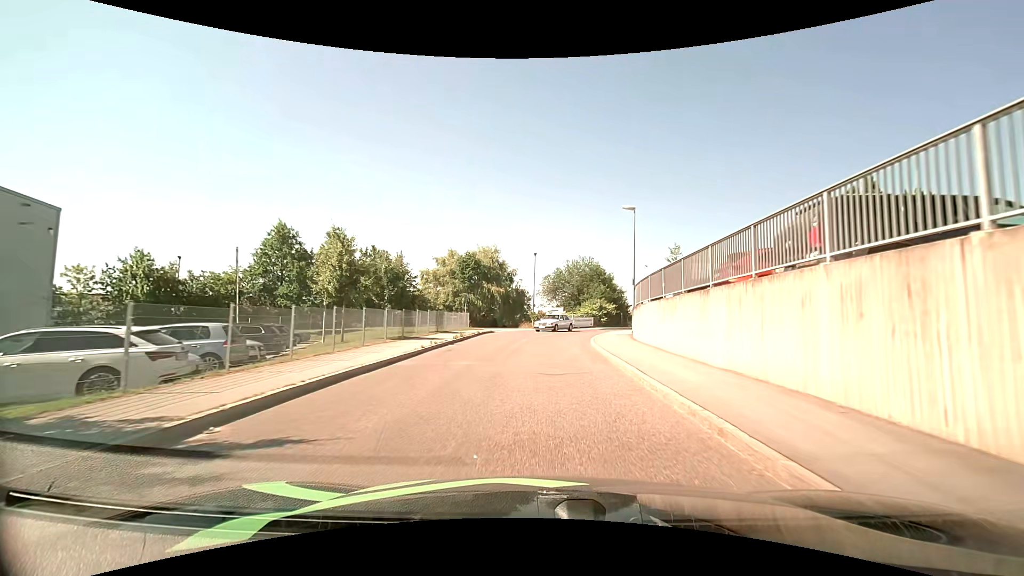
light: Day
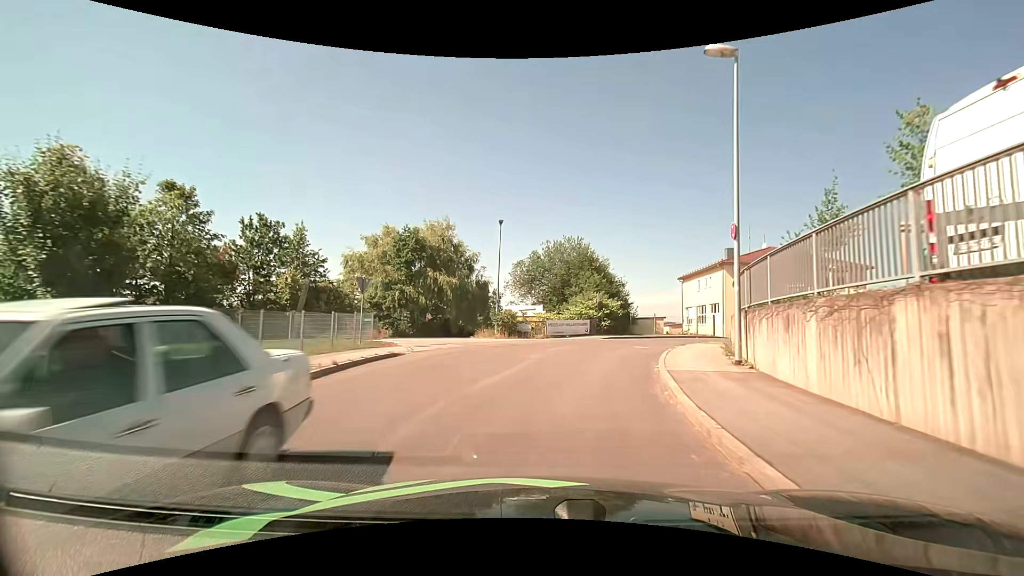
(+0.5, +19.5) m; +3°
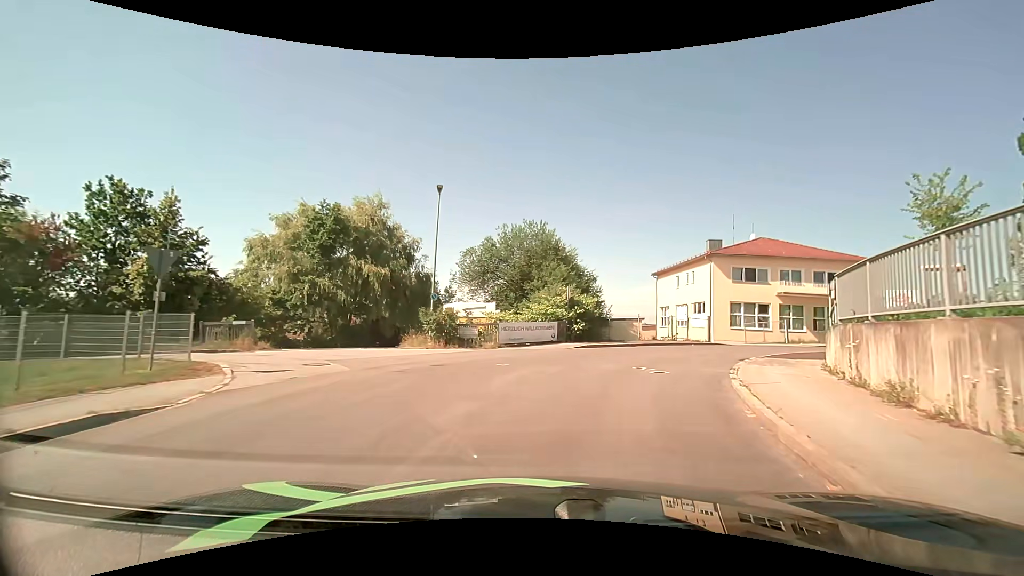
(+0.3, +9.3) m; +5°
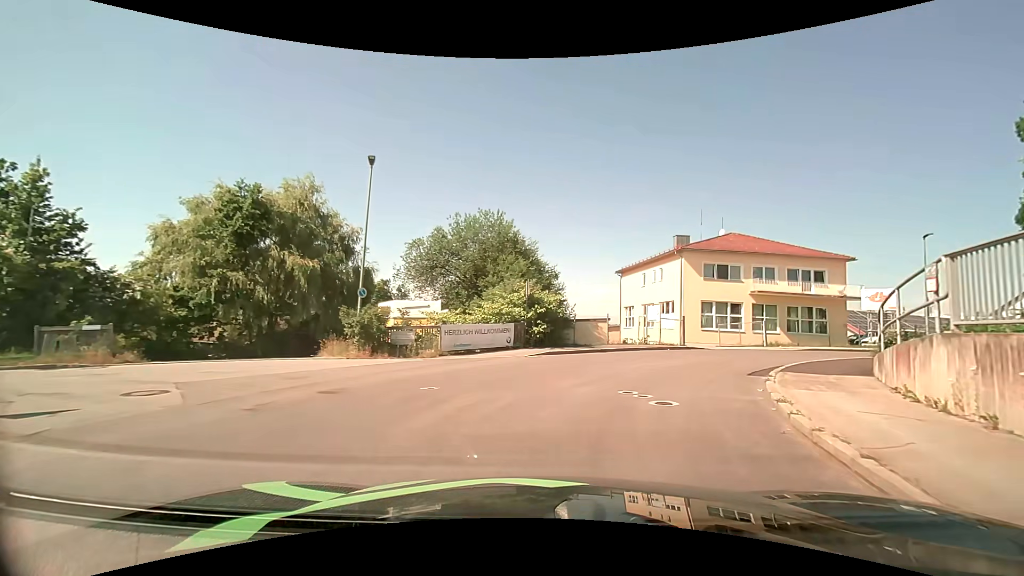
(+0.2, +4.5) m; +4°
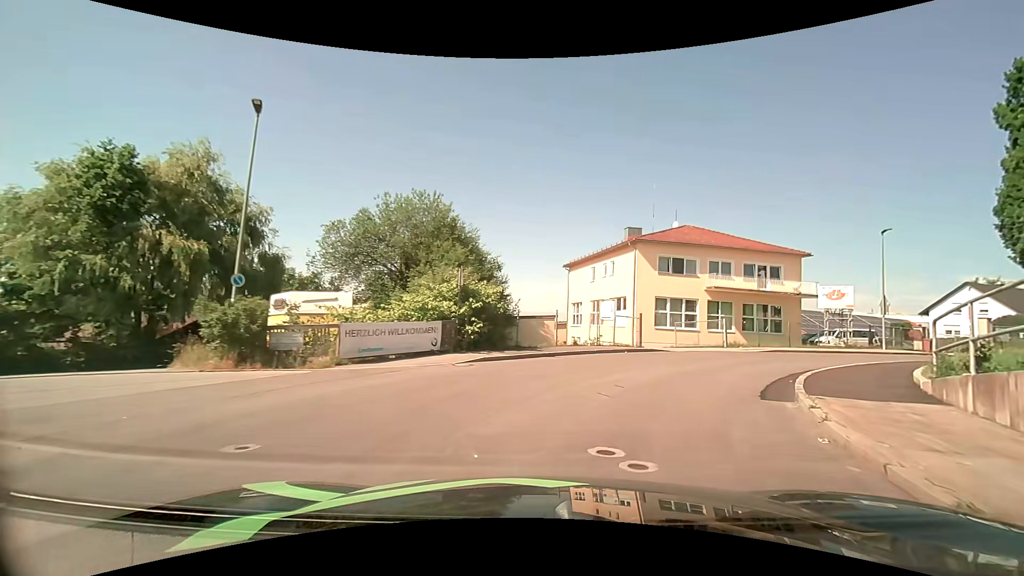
(+0.2, +4.4) m; +5°
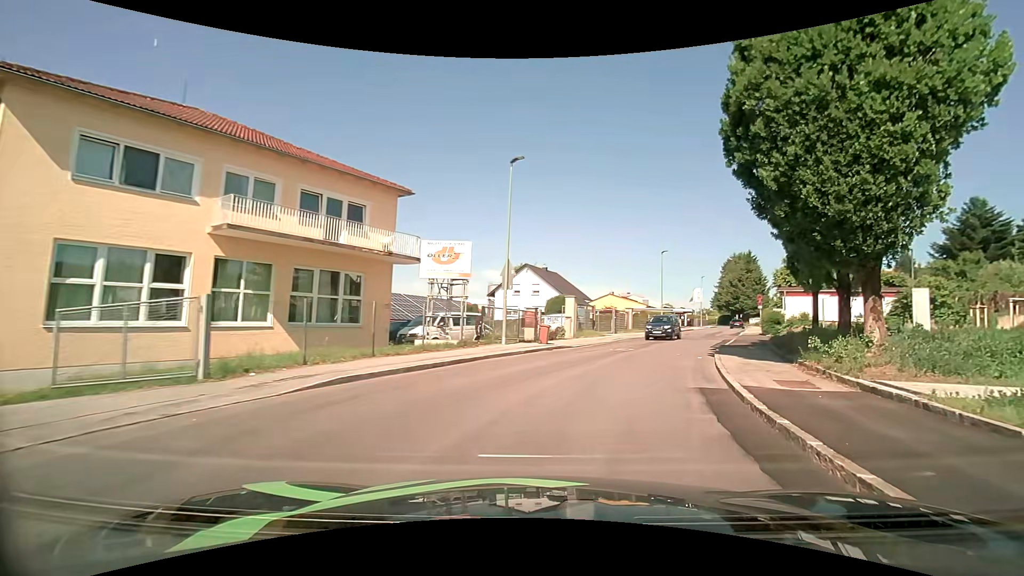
(+7.5, +19.0) m; +45°
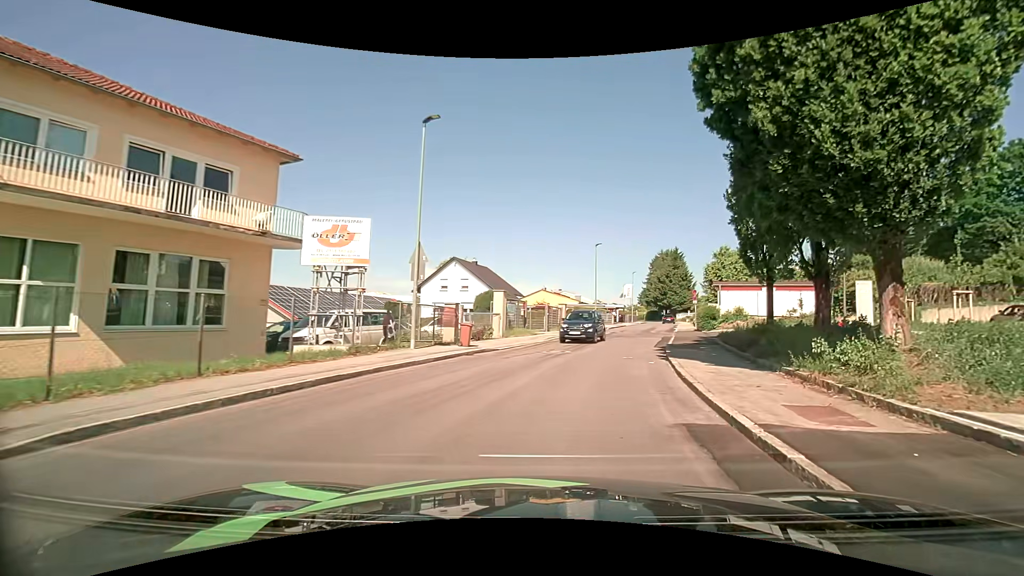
(+0.3, +4.0) m; +8°
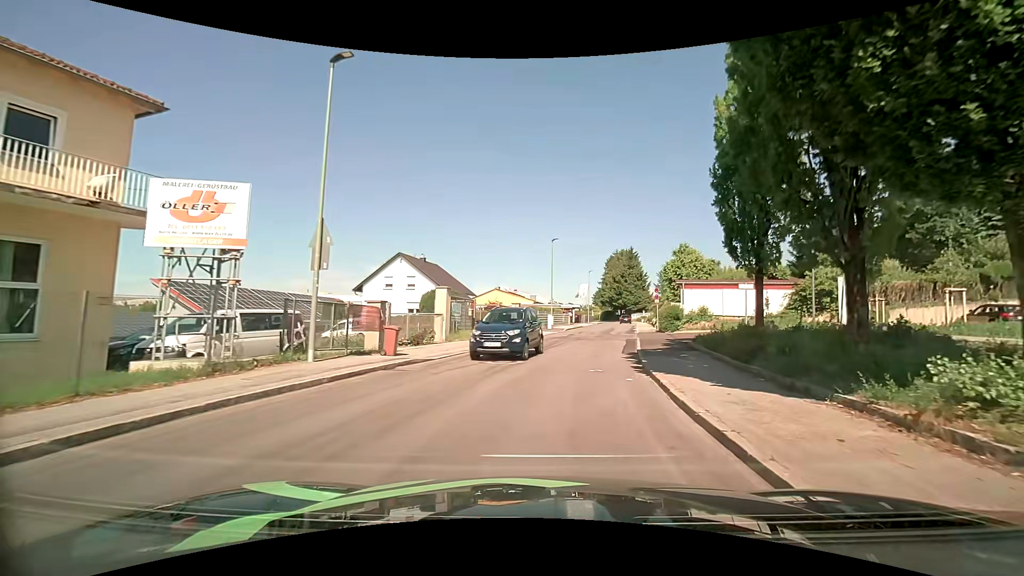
(+0.2, +4.0) m; +5°
(+1, +10) (+2, +20) (+4, +30) (+5, +40) (+7, +49) (+10, +59) (+12, +69) (+14, +79) (+15, +89) (+17, +98) m
